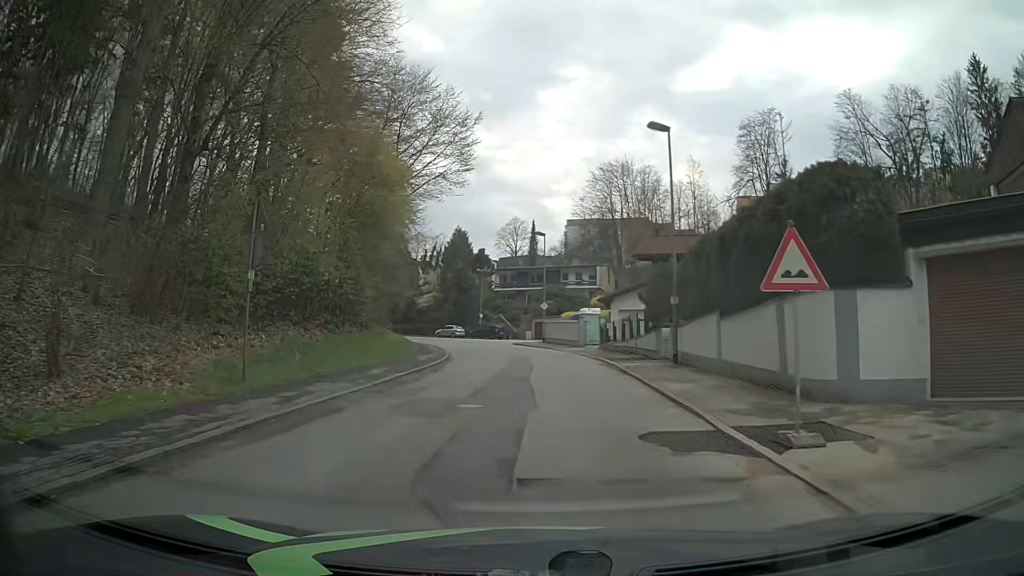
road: residential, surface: asphalt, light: Day
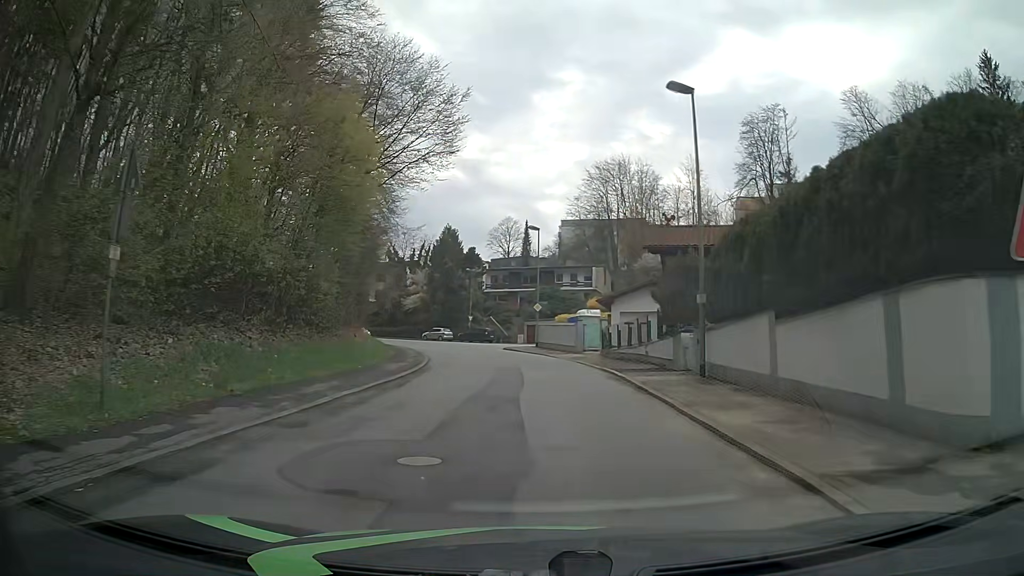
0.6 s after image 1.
(0.0, +4.4) m; +1°
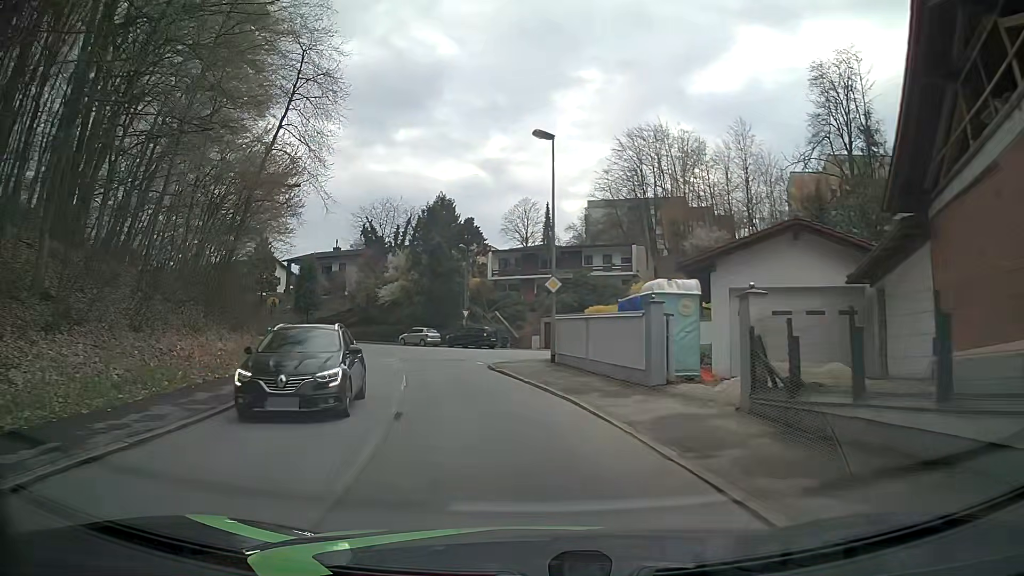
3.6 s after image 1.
(+0.9, +22.3) m; -1°
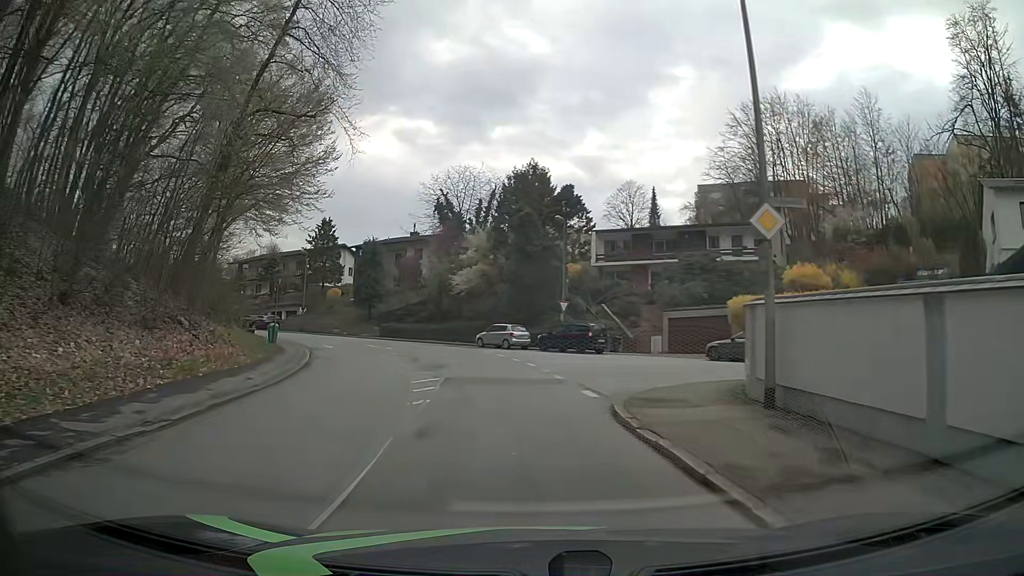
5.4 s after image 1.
(-1.0, +13.4) m; -9°
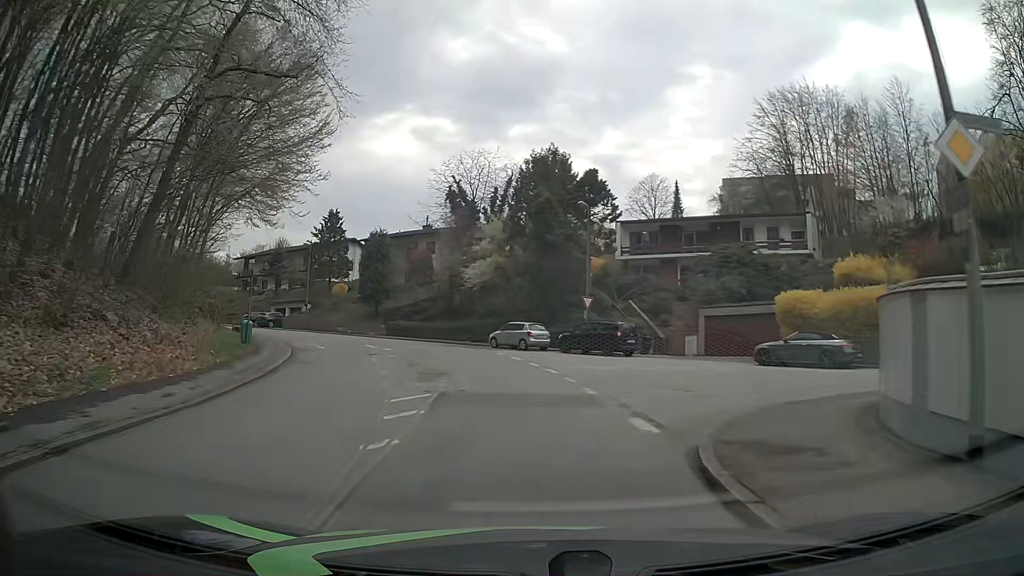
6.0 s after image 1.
(-0.1, +4.5) m; -2°
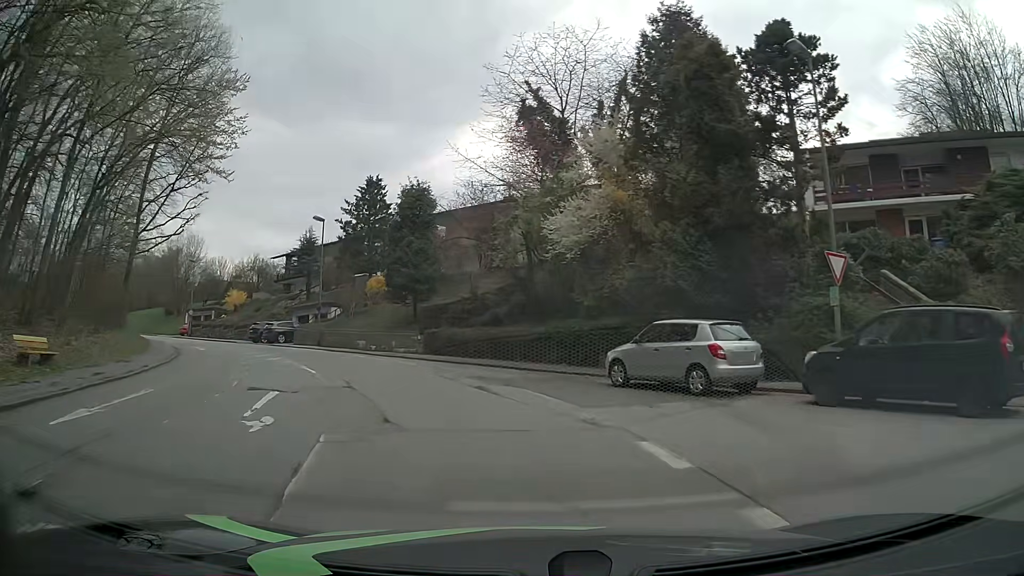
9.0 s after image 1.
(-0.9, +22.6) m; -8°
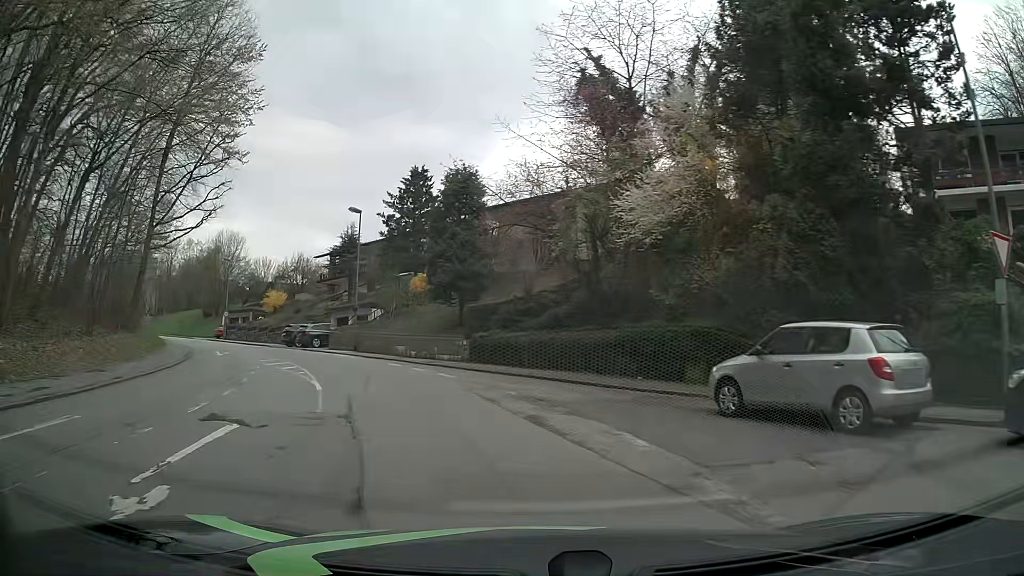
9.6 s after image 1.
(-0.2, +4.5) m; -5°
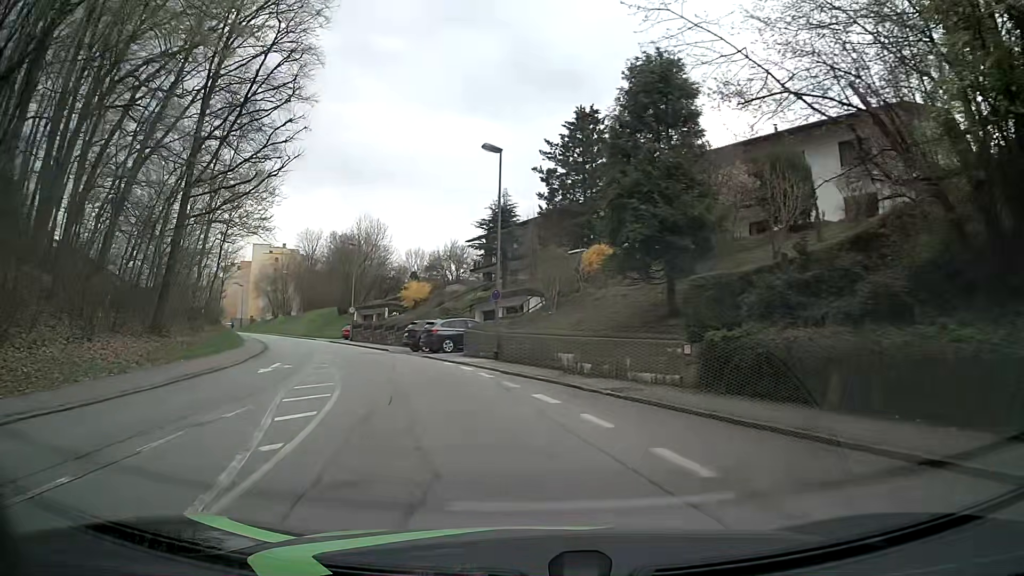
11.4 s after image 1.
(-1.8, +13.2) m; -16°
(-1, +10) (-3, +20) (-6, +29) (-10, +38) (-14, +48) (-19, +56) (-24, +65) (-29, +74) (-34, +82) (-40, +90) m
